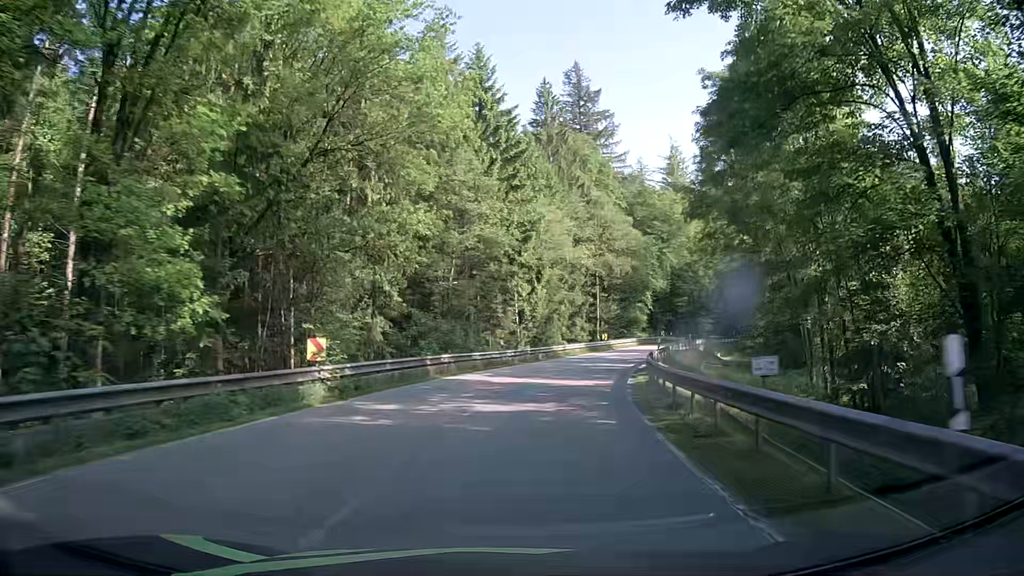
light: Day
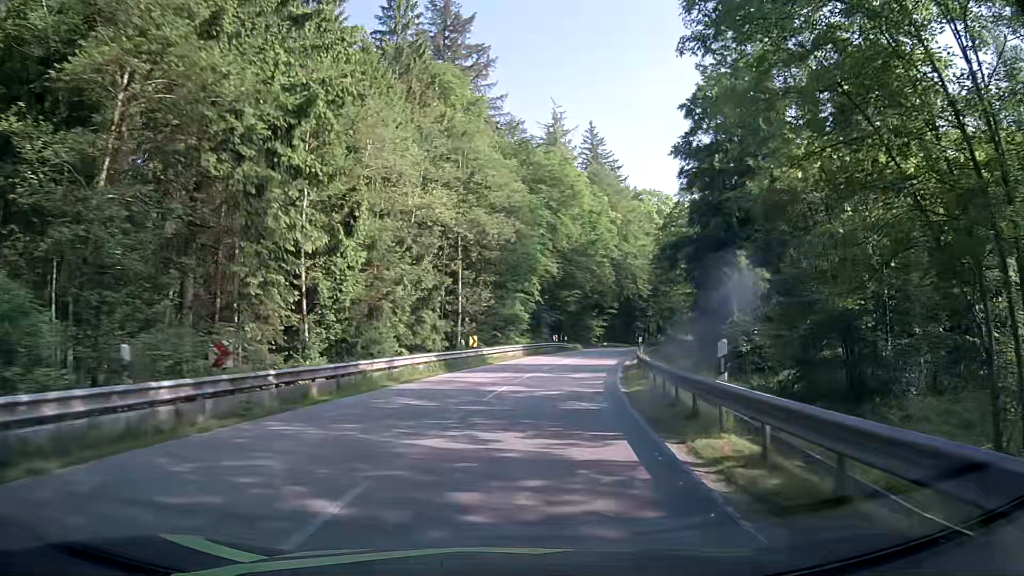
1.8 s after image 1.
(+2.7, +26.8) m; +12°
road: secondary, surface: asphalt
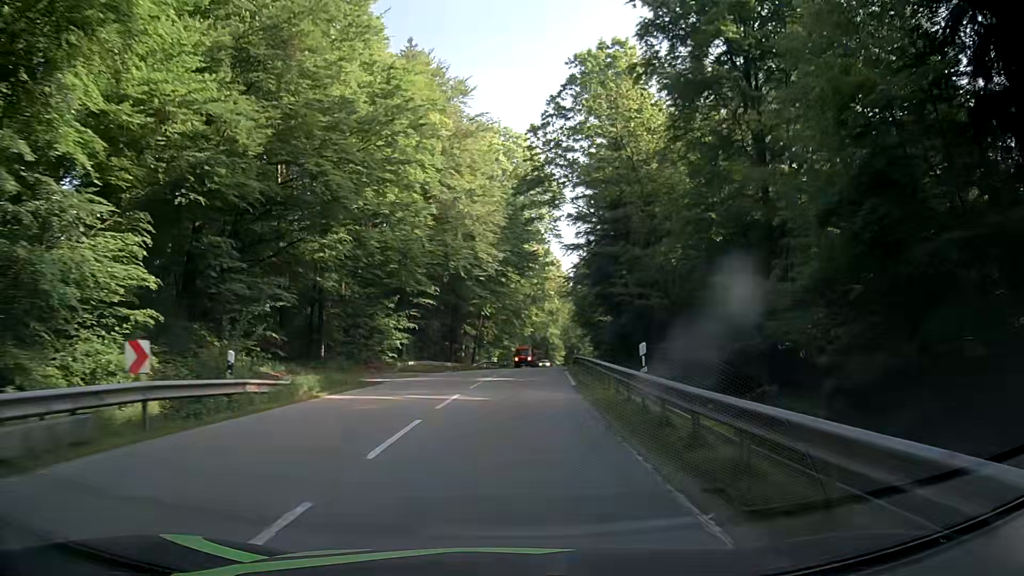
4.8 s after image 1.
(+6.7, +44.6) m; +16°
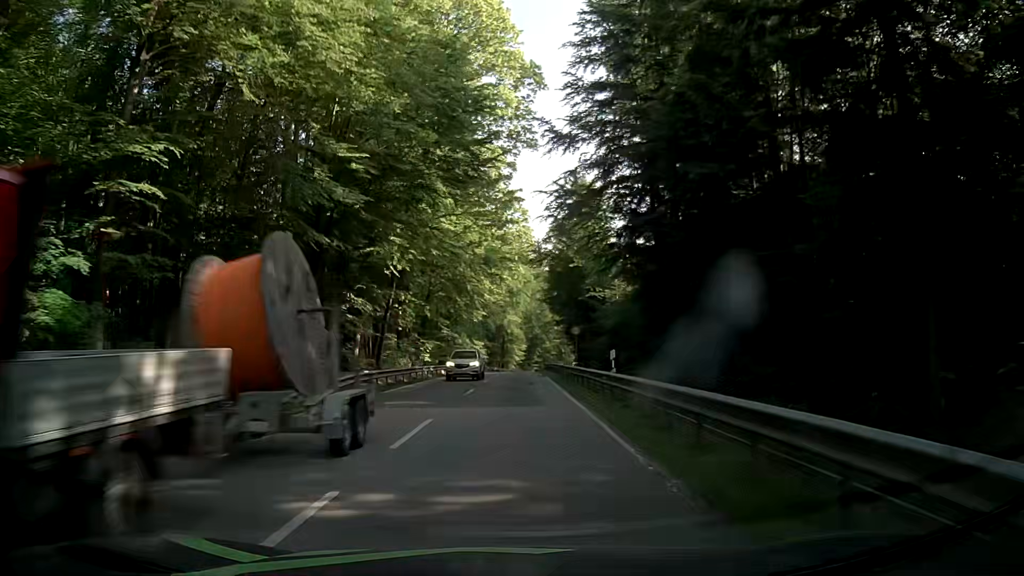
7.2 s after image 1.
(+1.6, +36.5) m; +5°
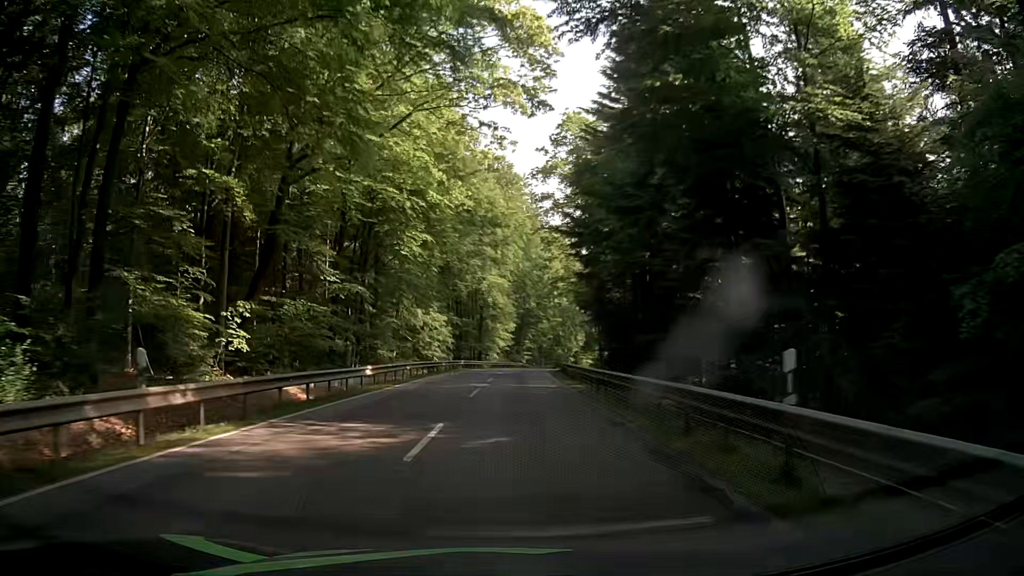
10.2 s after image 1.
(+0.2, +46.4) m; +1°
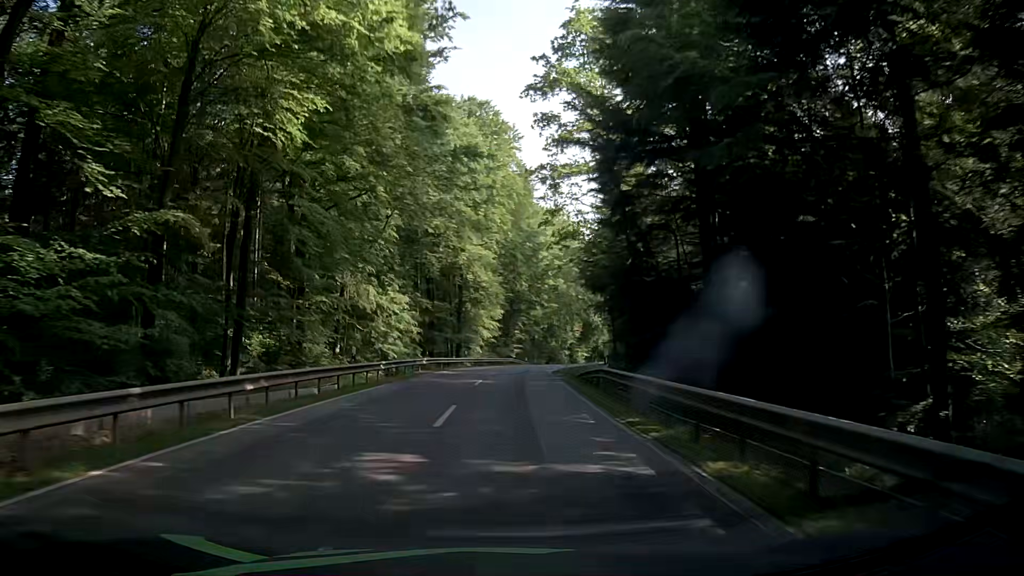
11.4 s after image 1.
(0.0, +18.6) m; +1°
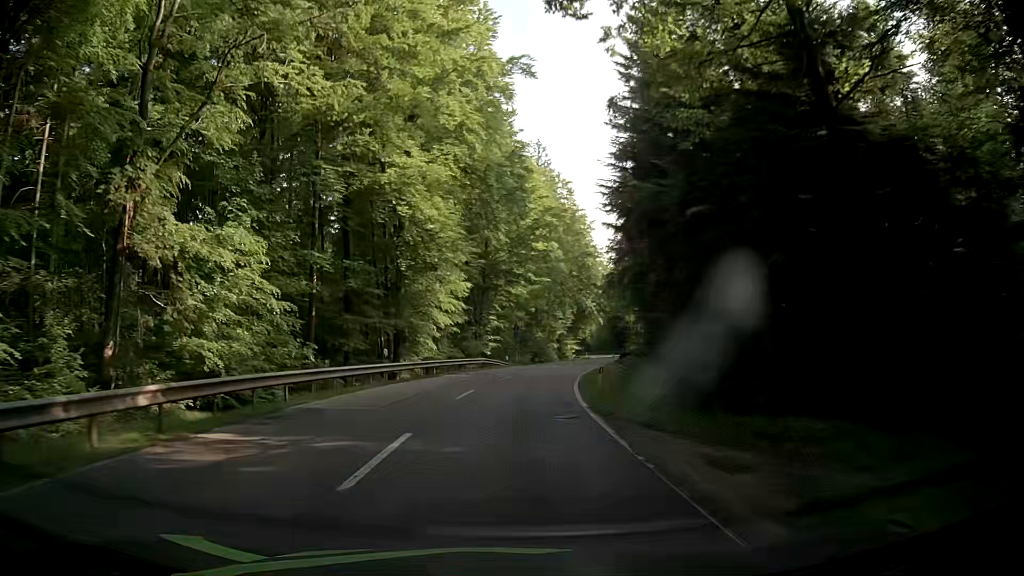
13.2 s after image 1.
(+0.1, +28.1) m; +1°
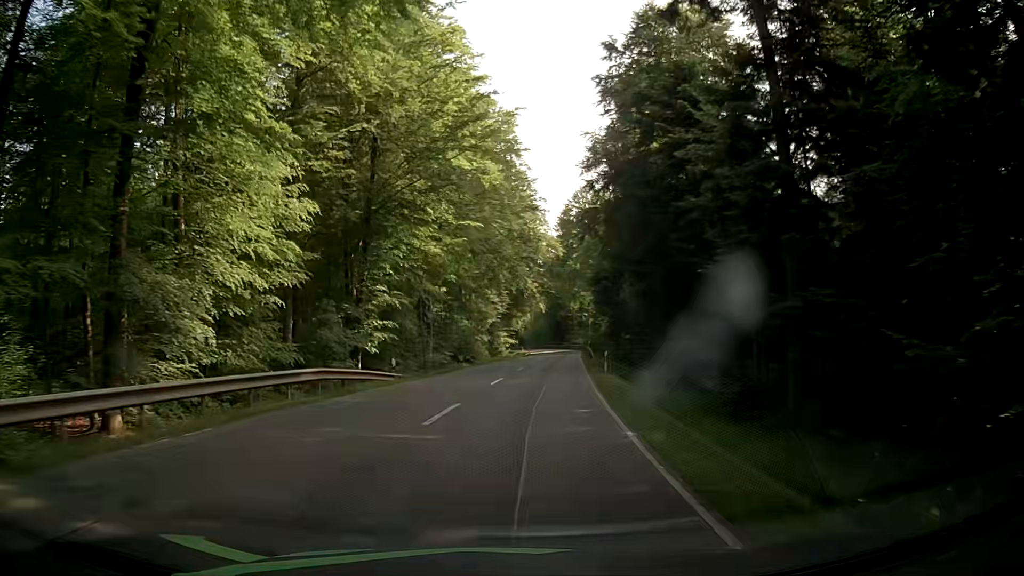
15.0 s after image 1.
(+1.8, +27.9) m; +8°
(0, +10) (0, +20) (+1, +30) (+2, +40) (+2, +50) (+3, +60) (+4, +70) (+5, +80) (+6, +90) (+7, +100) m
